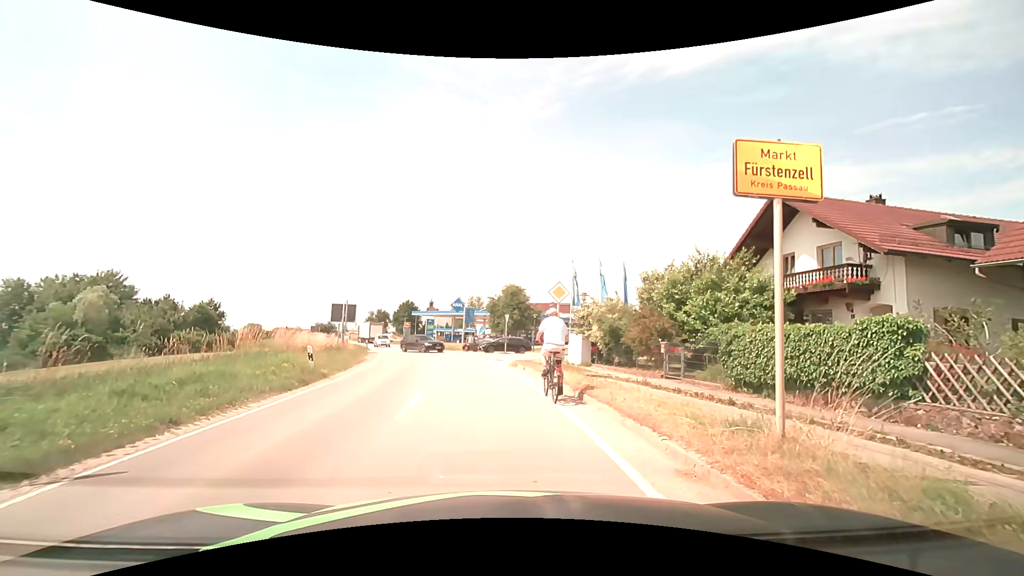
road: secondary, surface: asphalt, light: Day
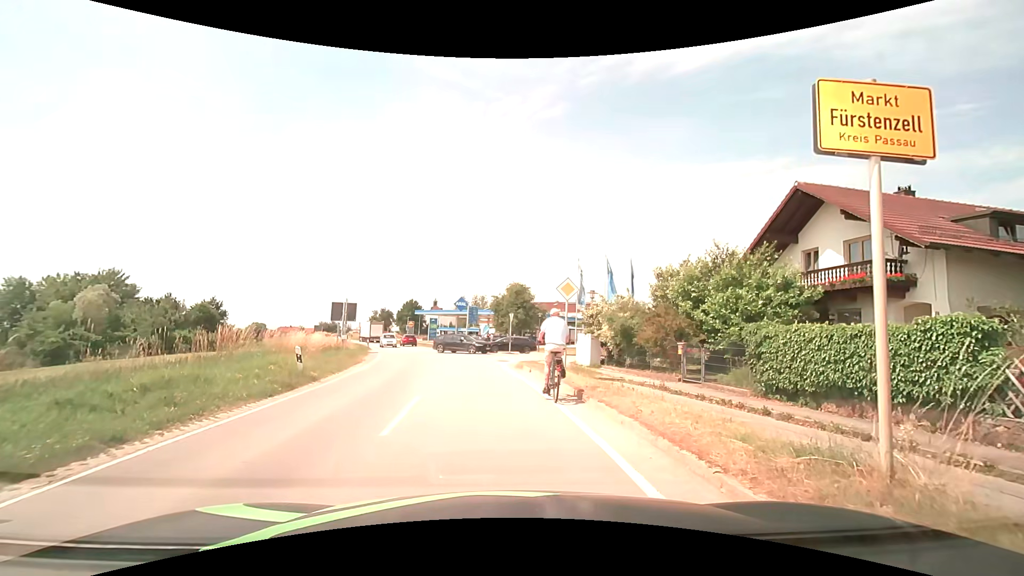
(0.0, +1.3) m; -1°
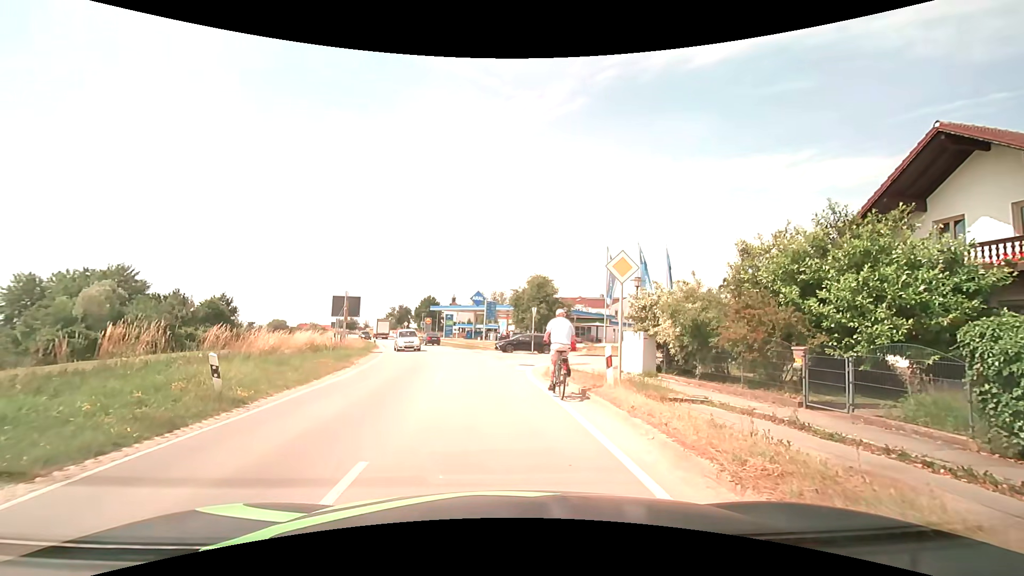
(0.0, +5.4) m; -2°
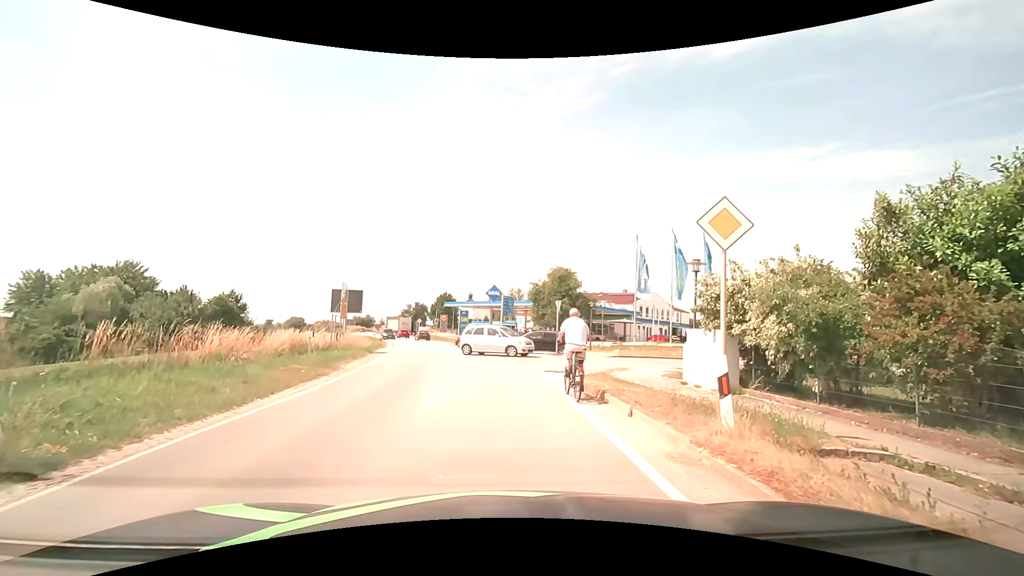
(-0.1, +4.7) m; -2°
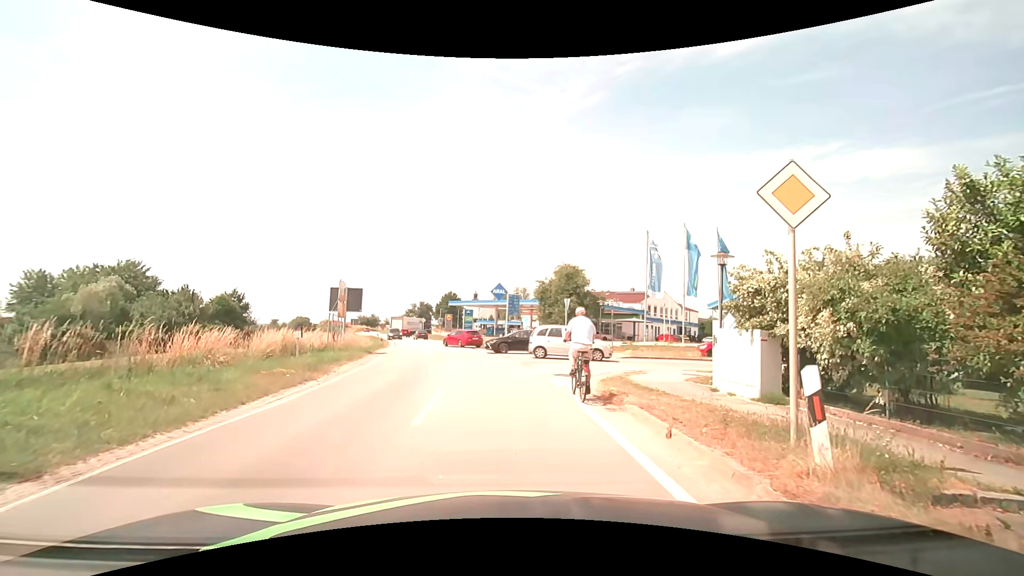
(0.0, +1.6) m; 0°
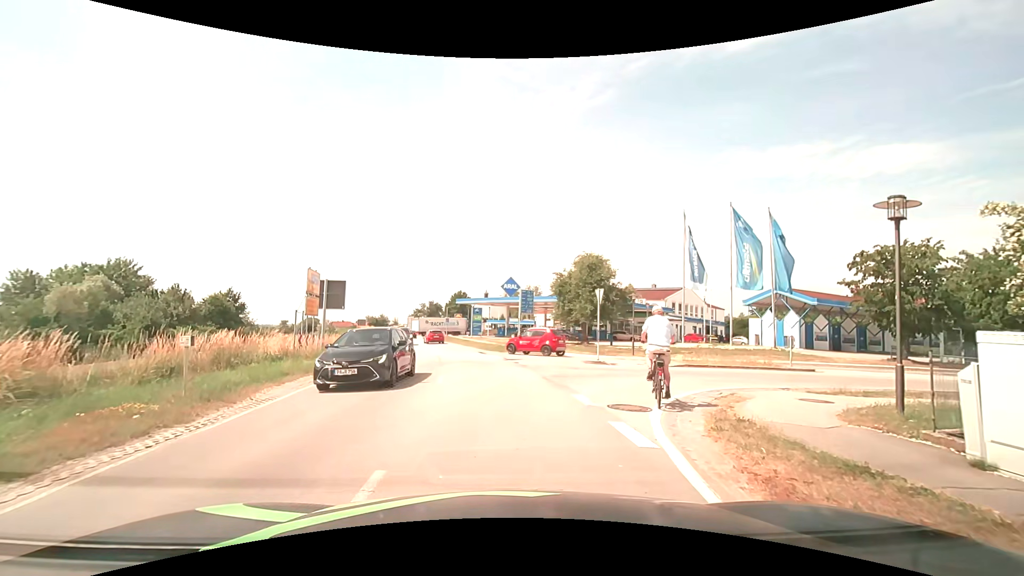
(-0.1, +6.4) m; -1°
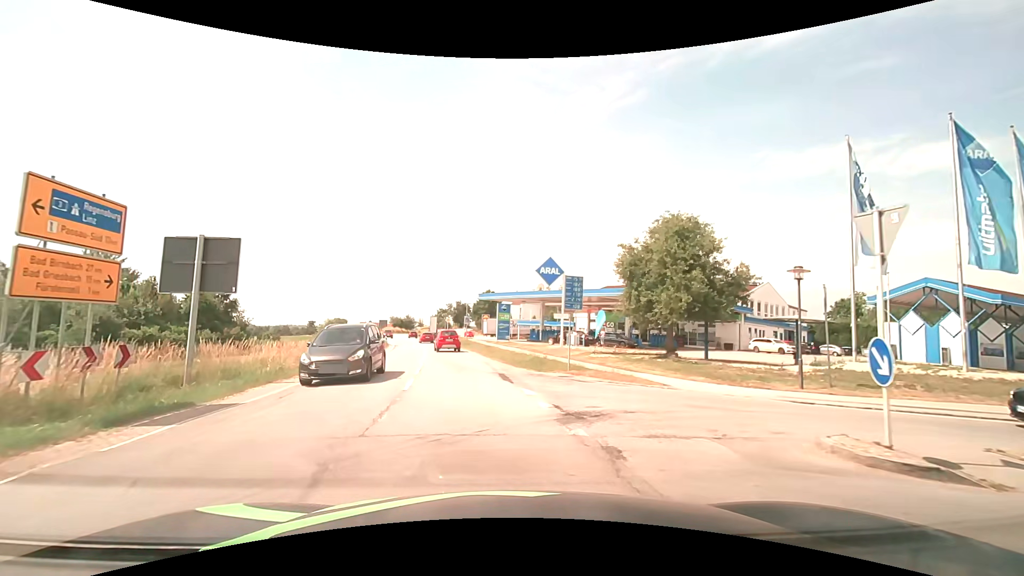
(-0.5, +15.2) m; -4°
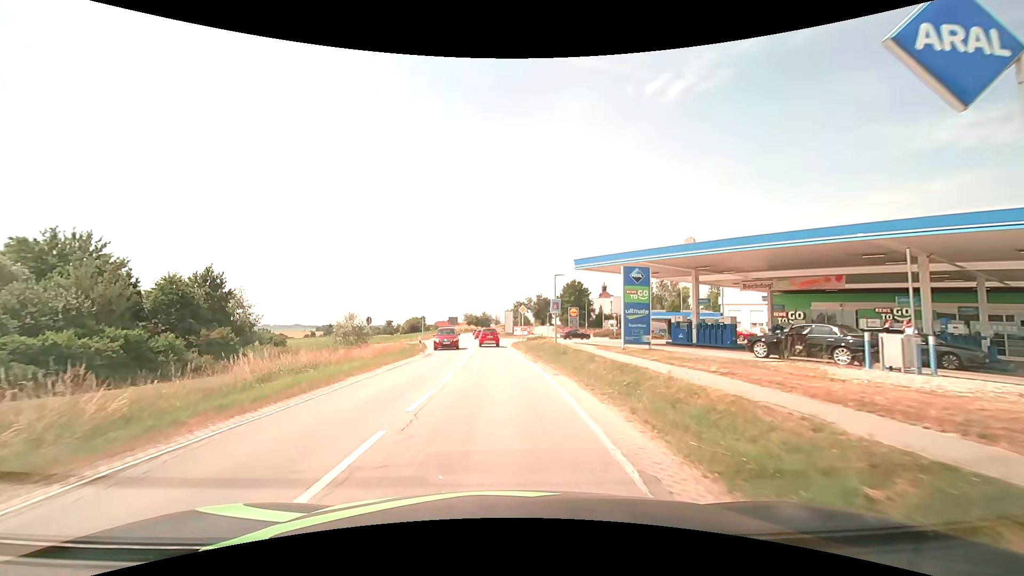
(-2.5, +26.9) m; -10°
(0, +10) (0, +20) (-1, +30) (-1, +40) (-2, +50) (-2, +60) (-3, +70) (-4, +80) (-4, +90) (-5, +100) m
